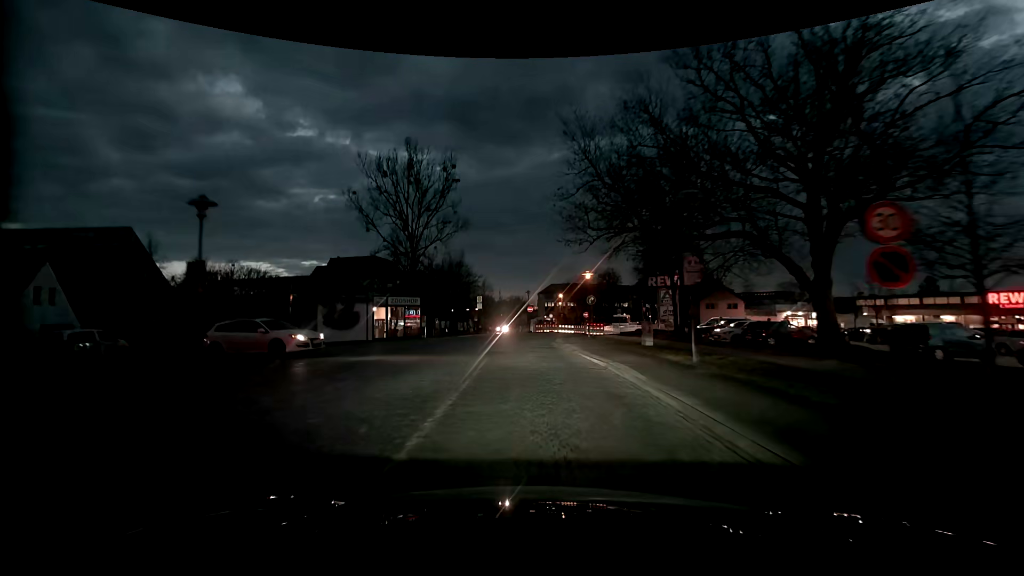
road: residential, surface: sett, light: Dusk
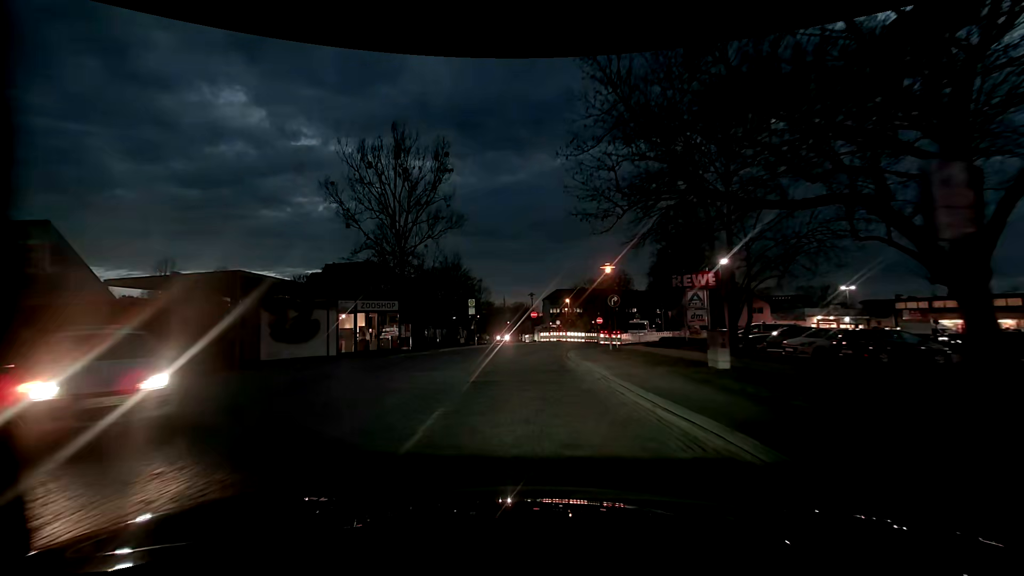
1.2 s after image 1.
(+0.1, +8.3) m; 0°
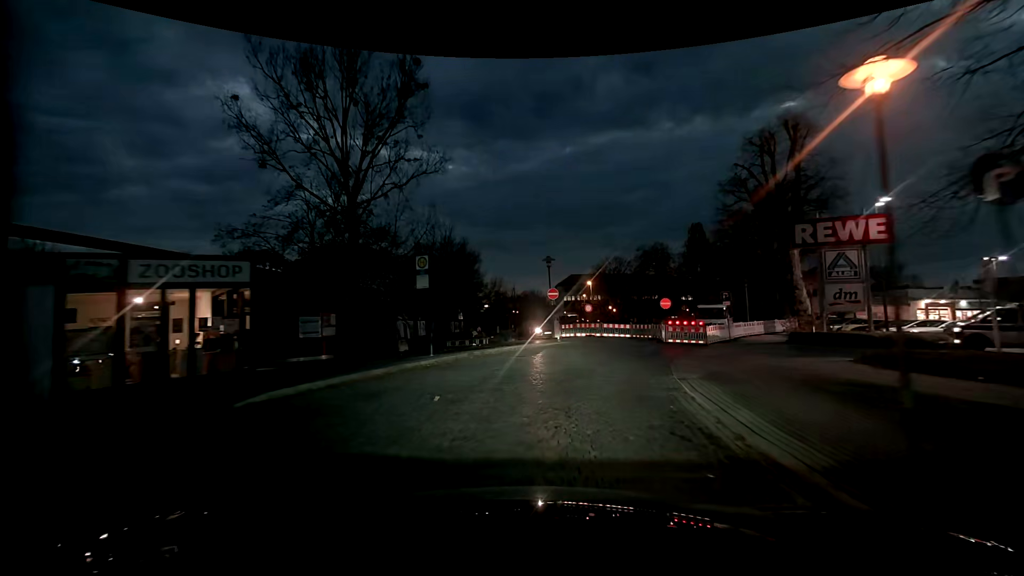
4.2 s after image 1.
(-0.6, +20.3) m; -2°
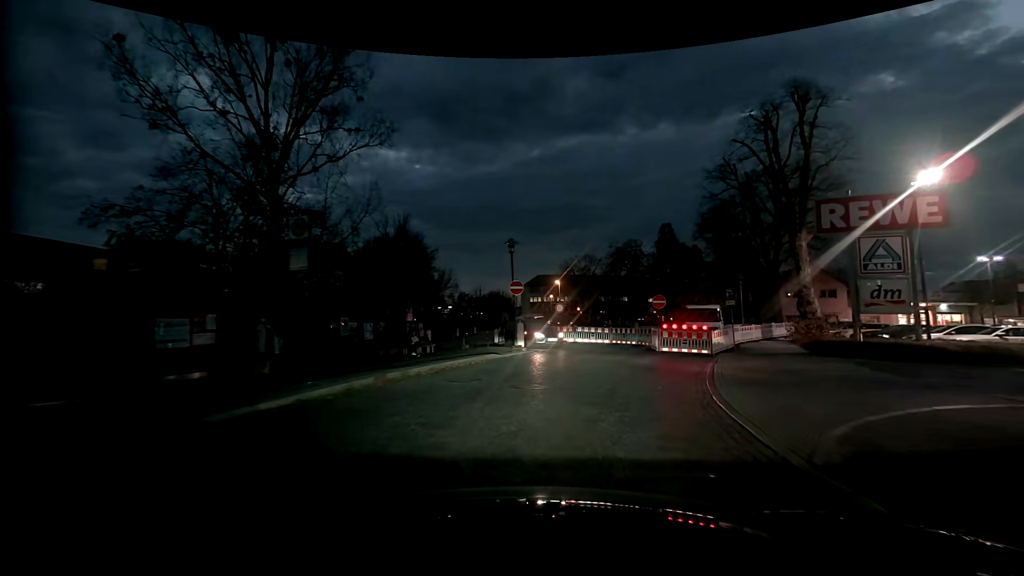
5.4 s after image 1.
(+0.3, +6.5) m; +4°
